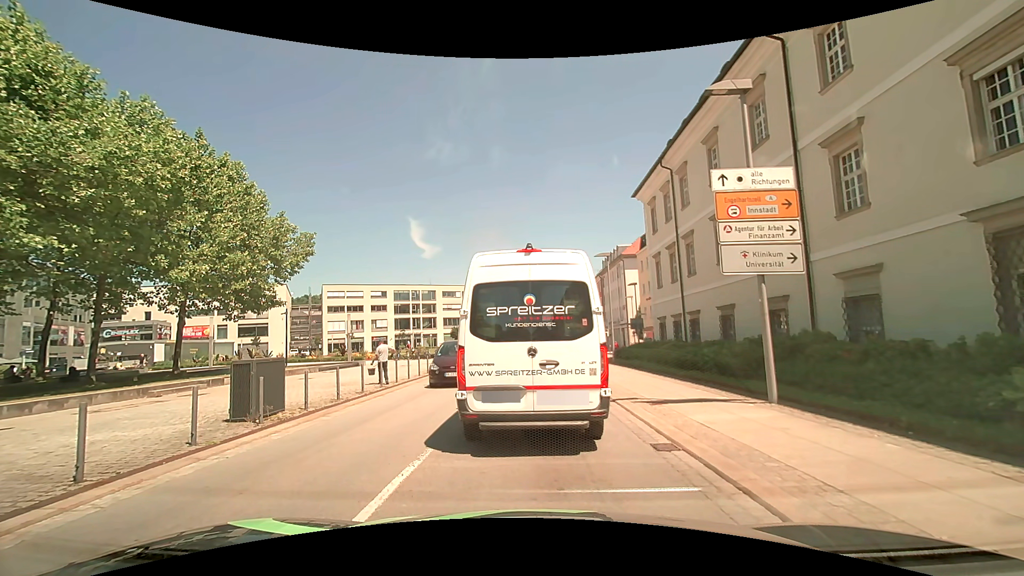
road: tertiary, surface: asphalt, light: Day
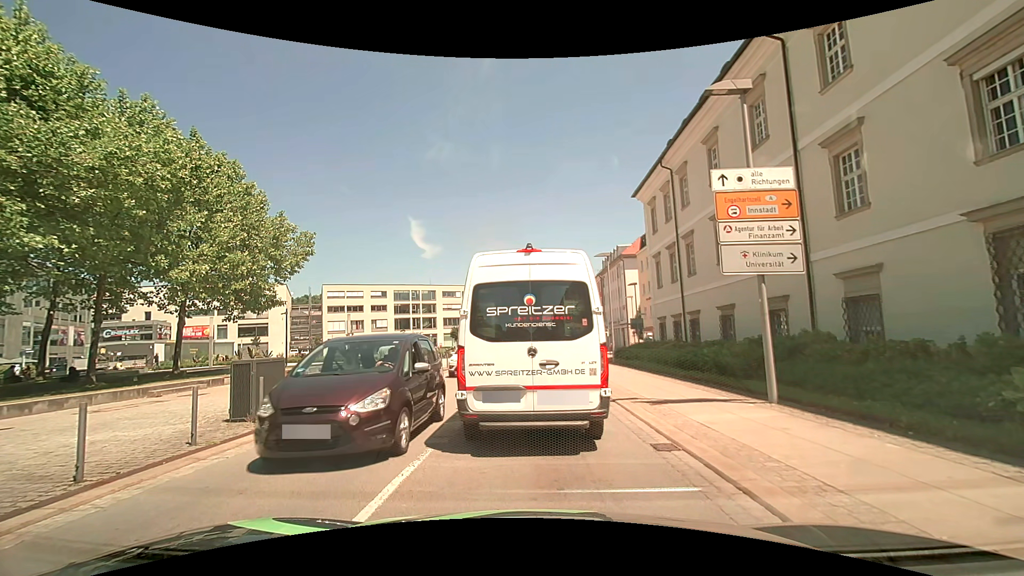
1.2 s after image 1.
(0.0, 0.0) m; 0°
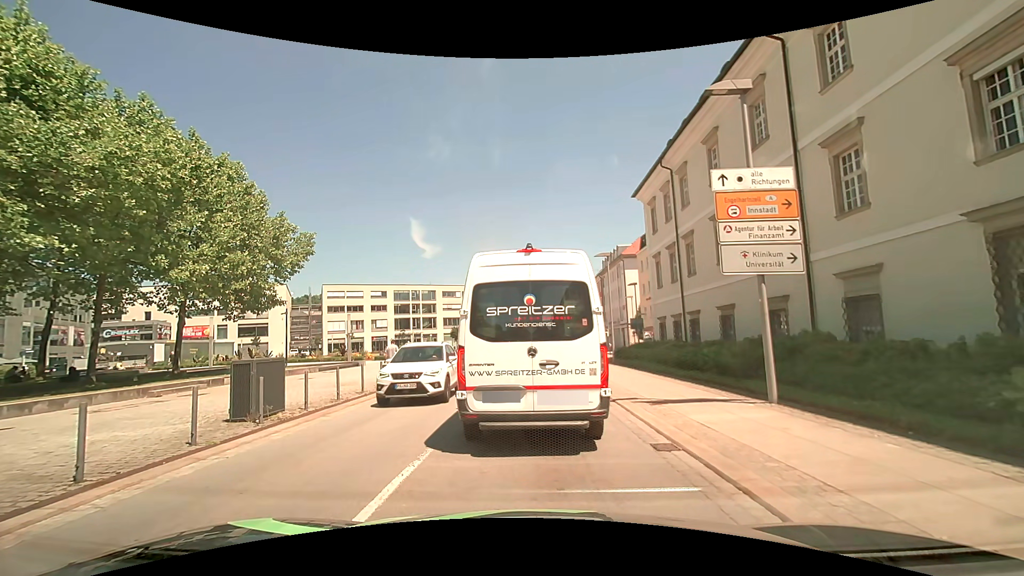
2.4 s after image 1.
(0.0, 0.0) m; 0°
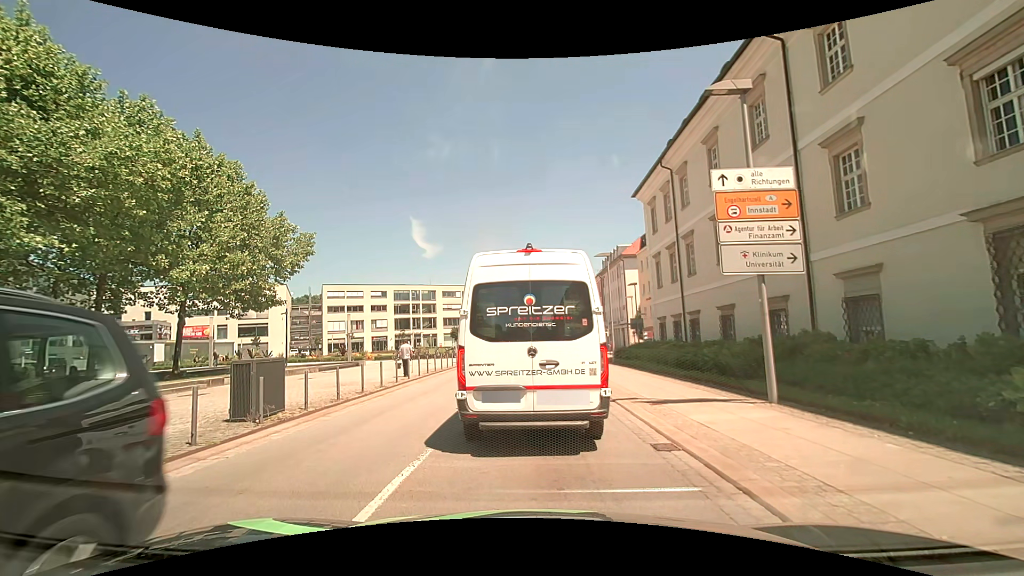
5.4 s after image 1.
(0.0, 0.0) m; 0°
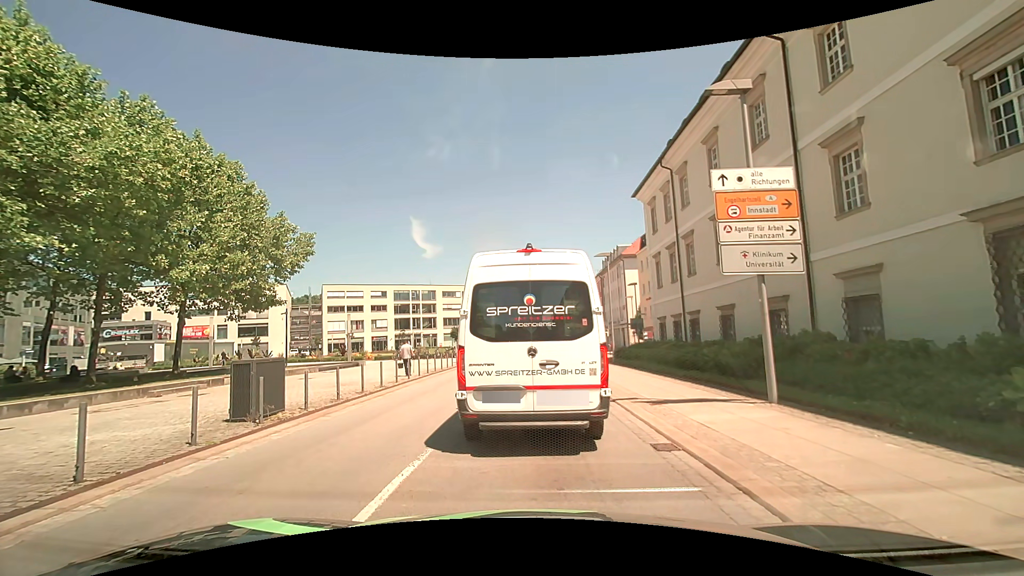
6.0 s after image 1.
(0.0, 0.0) m; 0°
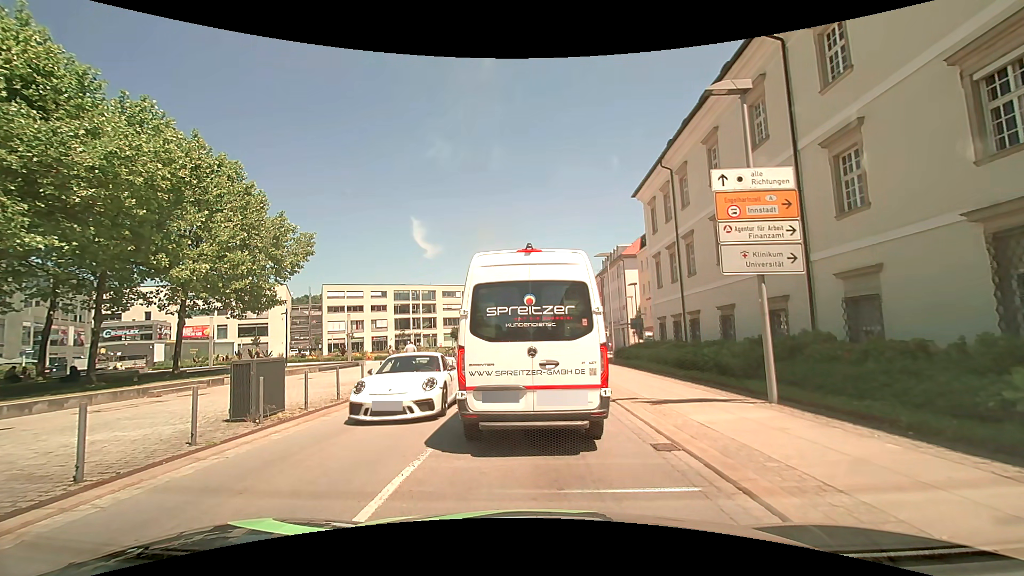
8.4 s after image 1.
(0.0, 0.0) m; 0°
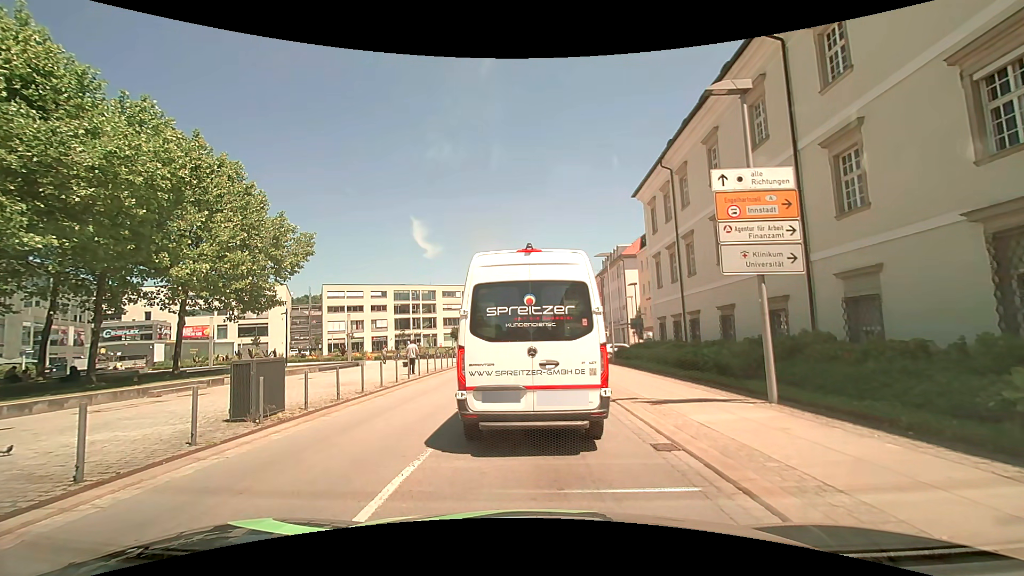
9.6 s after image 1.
(0.0, 0.0) m; 0°
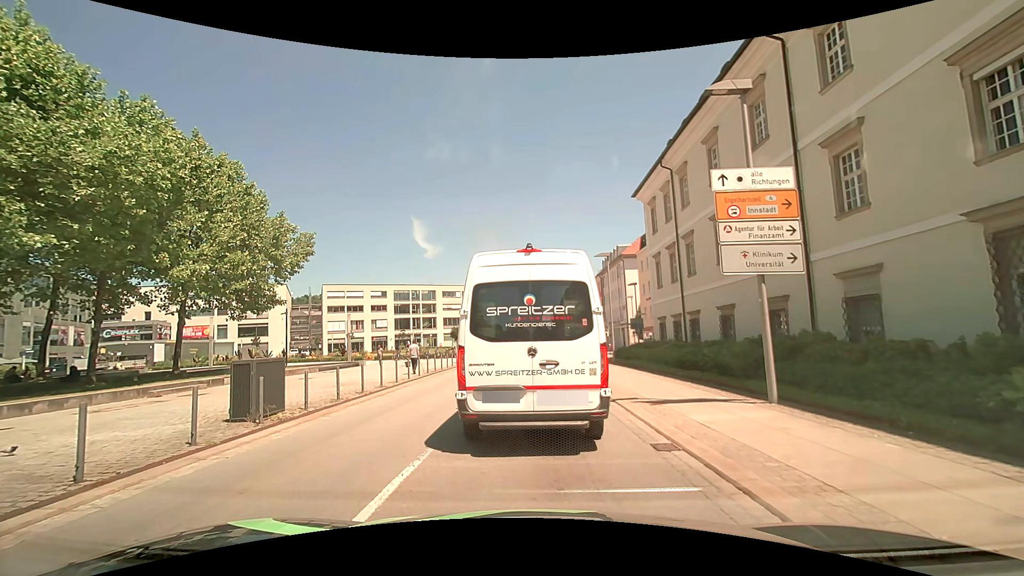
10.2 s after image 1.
(0.0, 0.0) m; 0°
(0, +10) (0, +20) (-1, +30) (0, +40) (+1, +50) (+3, +60) (+3, +70) (+2, +79) (+1, +89) (+1, +99) m
